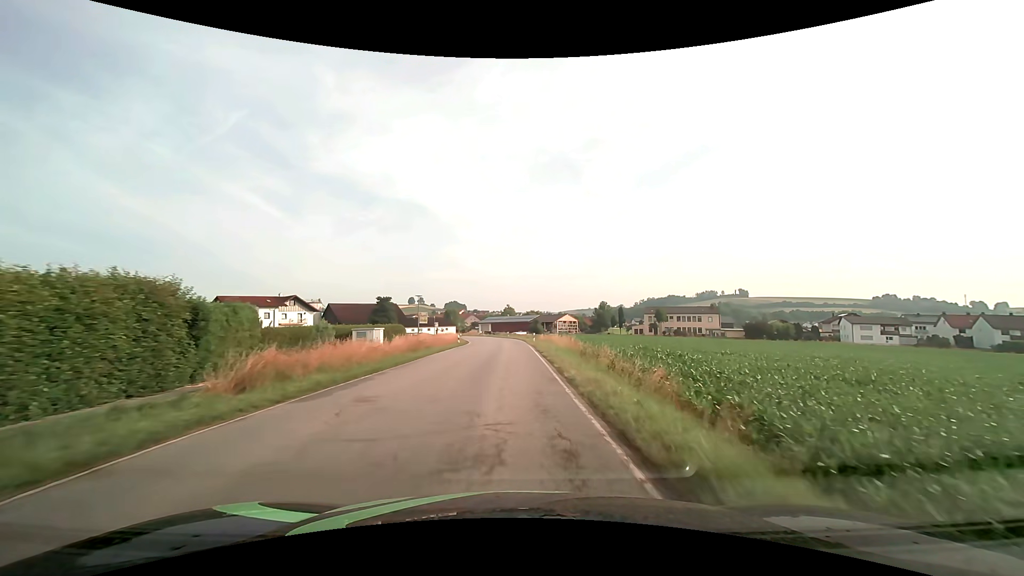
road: secondary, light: Day
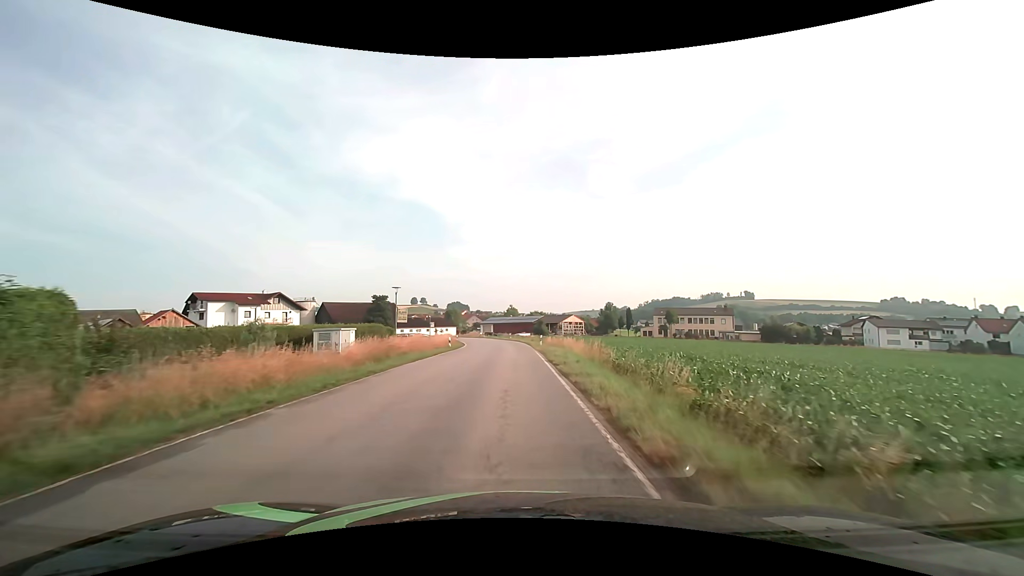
(0.0, +8.4) m; -1°
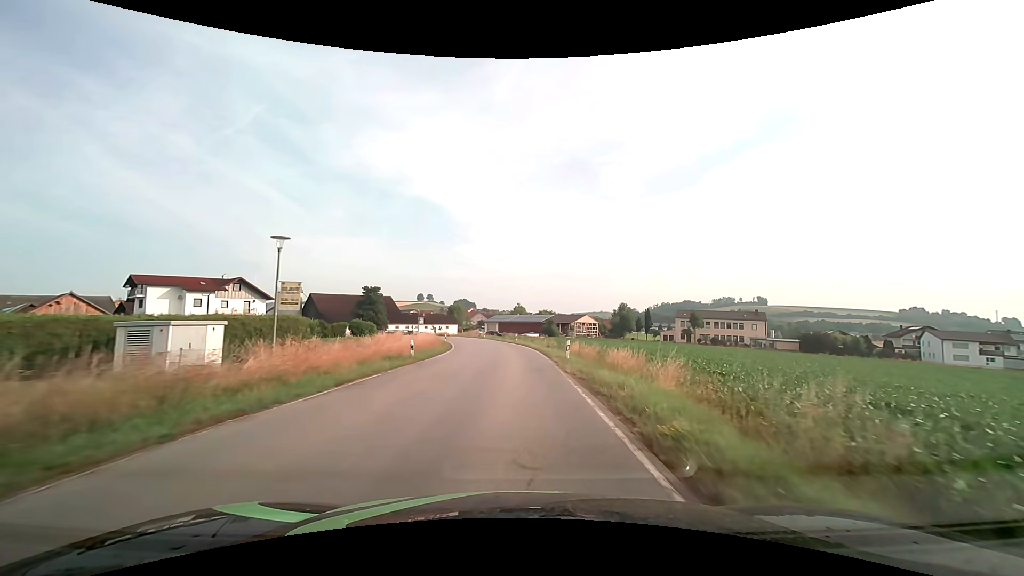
(-0.1, +16.5) m; -1°
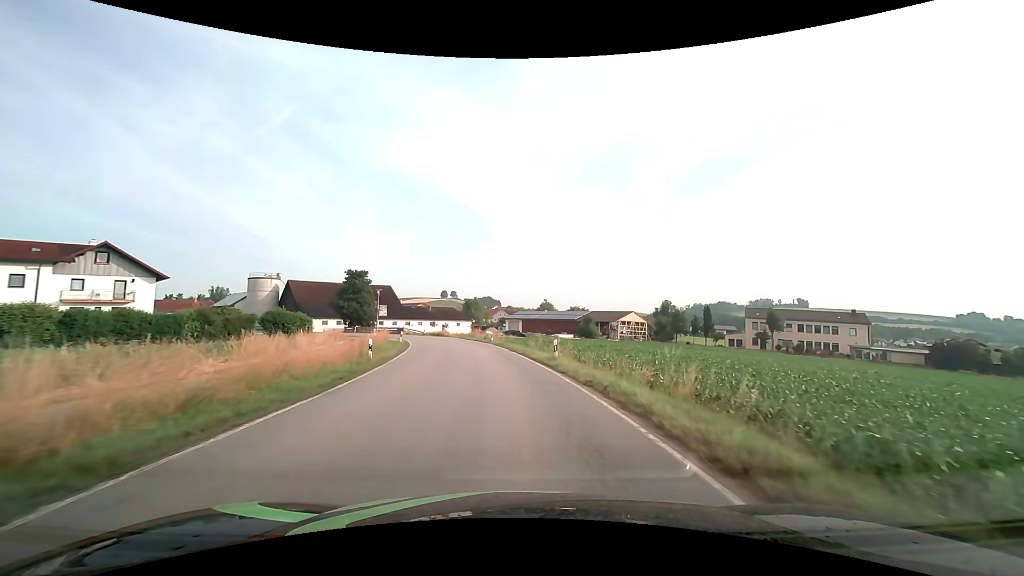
(-0.5, +31.4) m; -3°
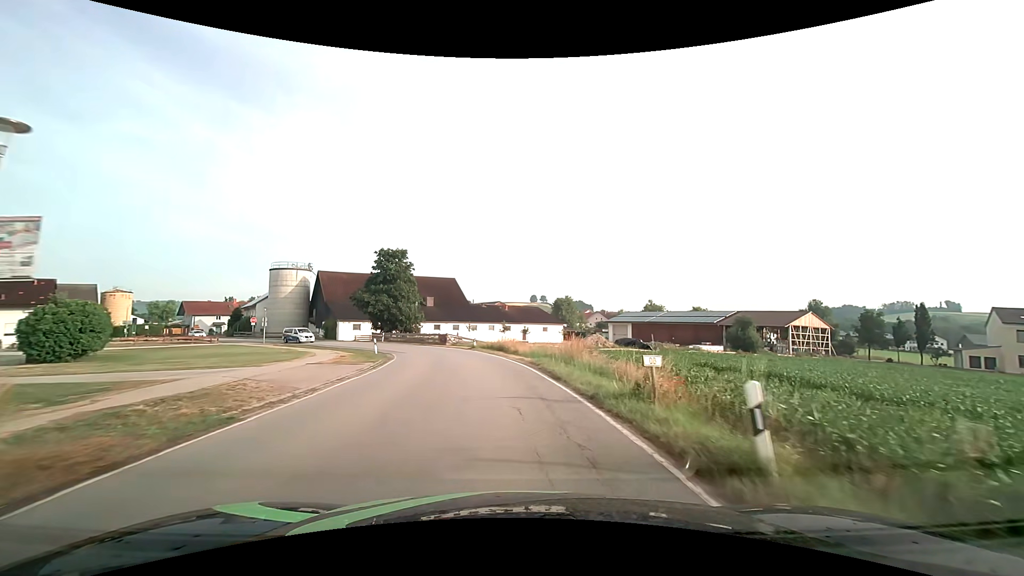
(-3.1, +36.2) m; -10°
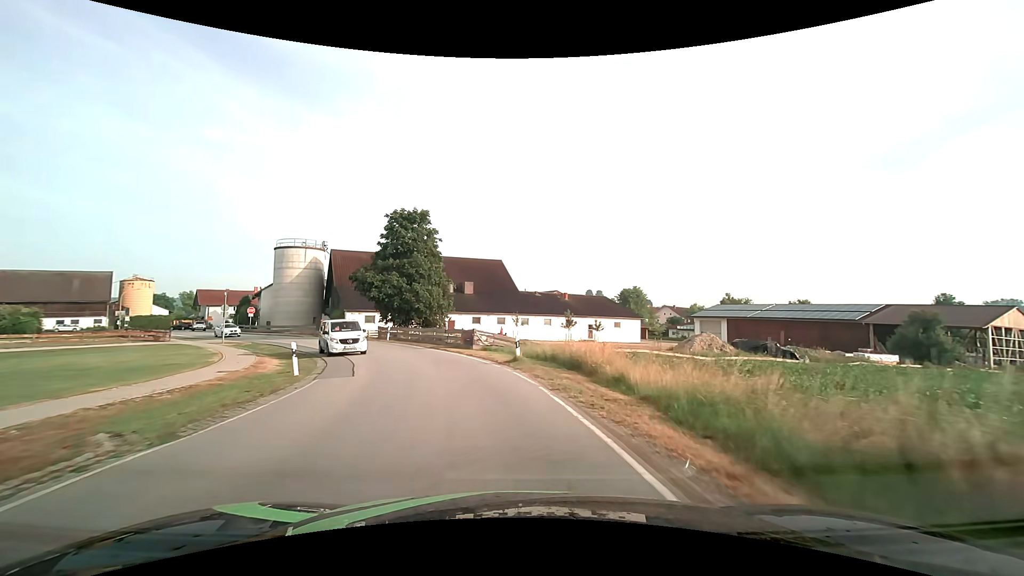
(-1.2, +20.6) m; -6°
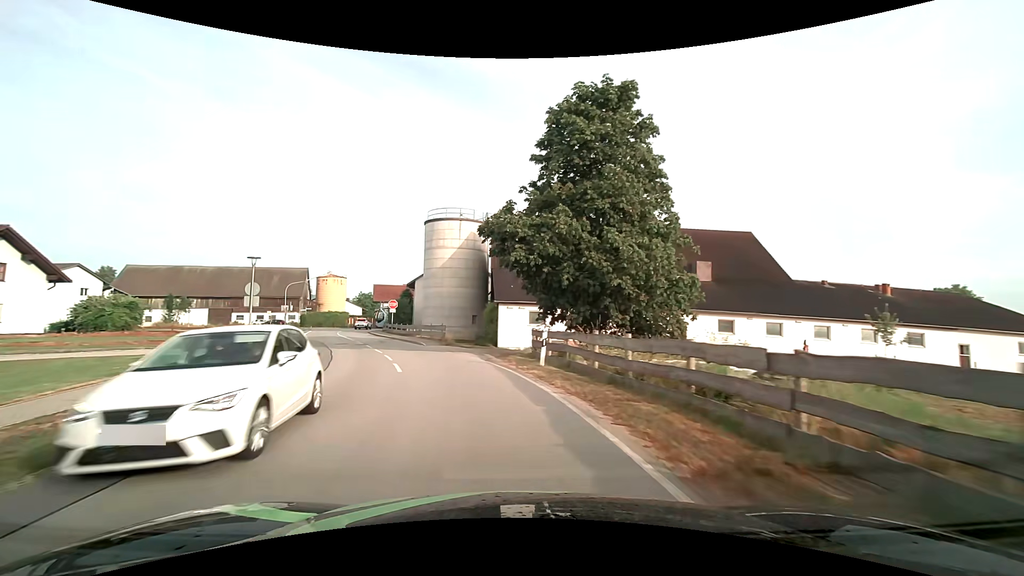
(-4.5, +25.7) m; -22°
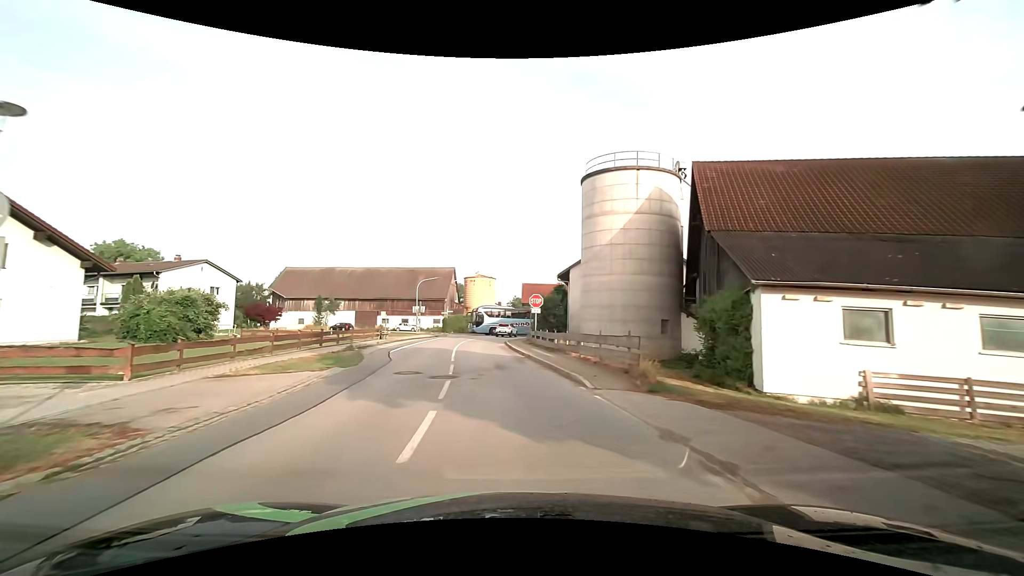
(-3.0, +18.3) m; -18°
(0, +10) (-1, +20) (-2, +30) (-3, +40) (-2, +50) (+2, +59) (+10, +65) (+20, +65) (+29, +67) (+39, +70) m
